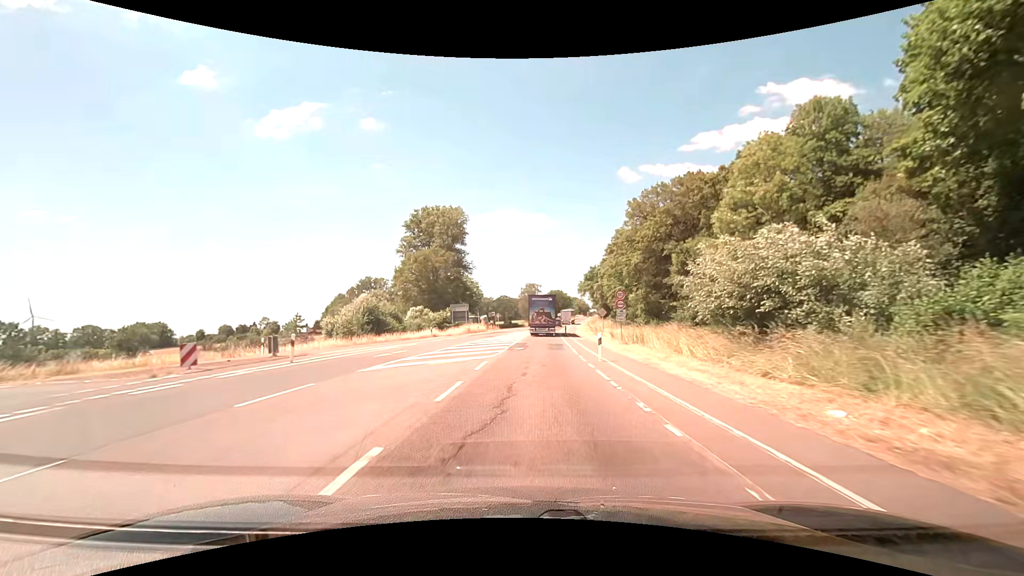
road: secondary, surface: asphalt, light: Day
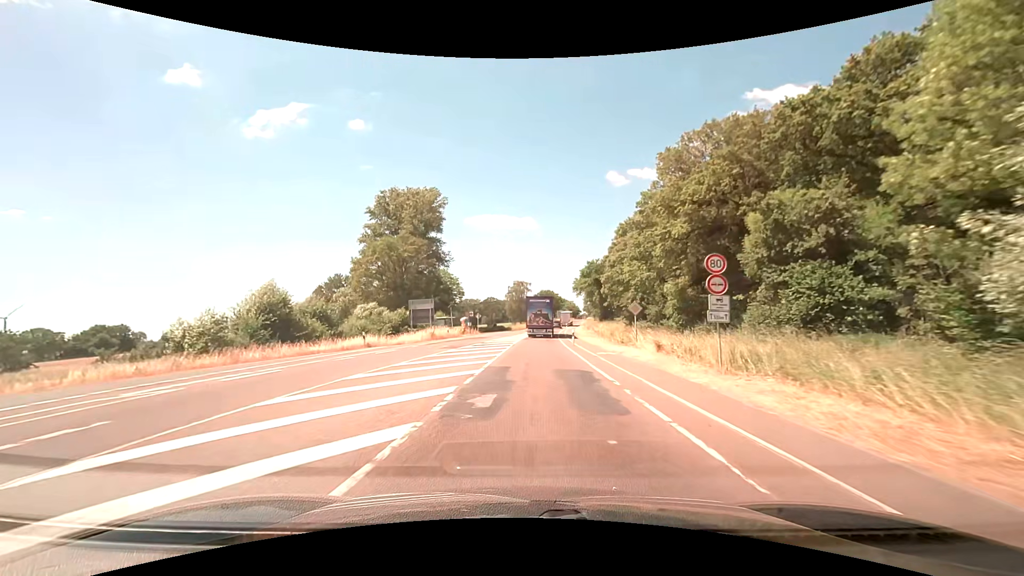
(+0.2, +18.1) m; +1°
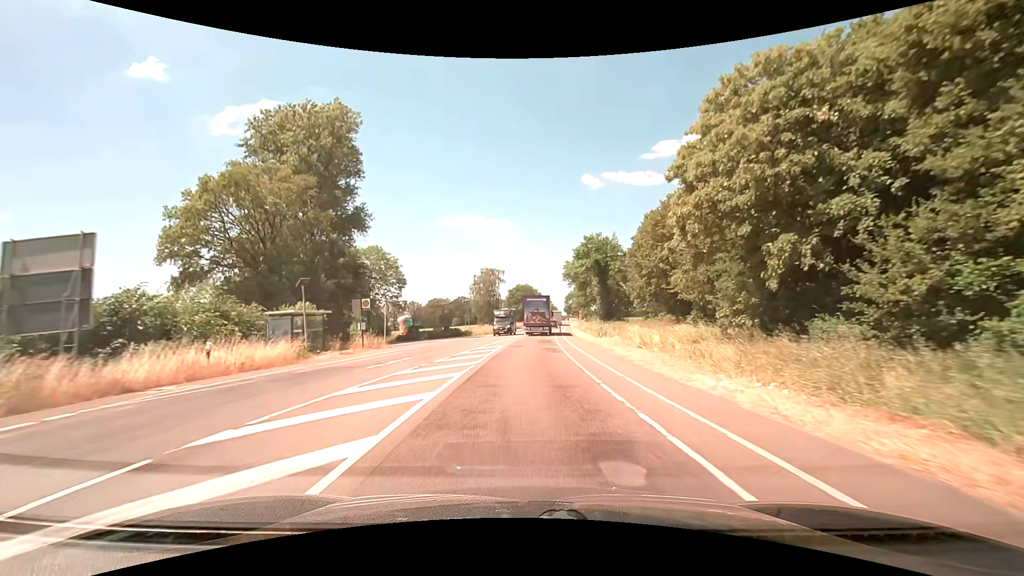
(+0.9, +36.6) m; +3°
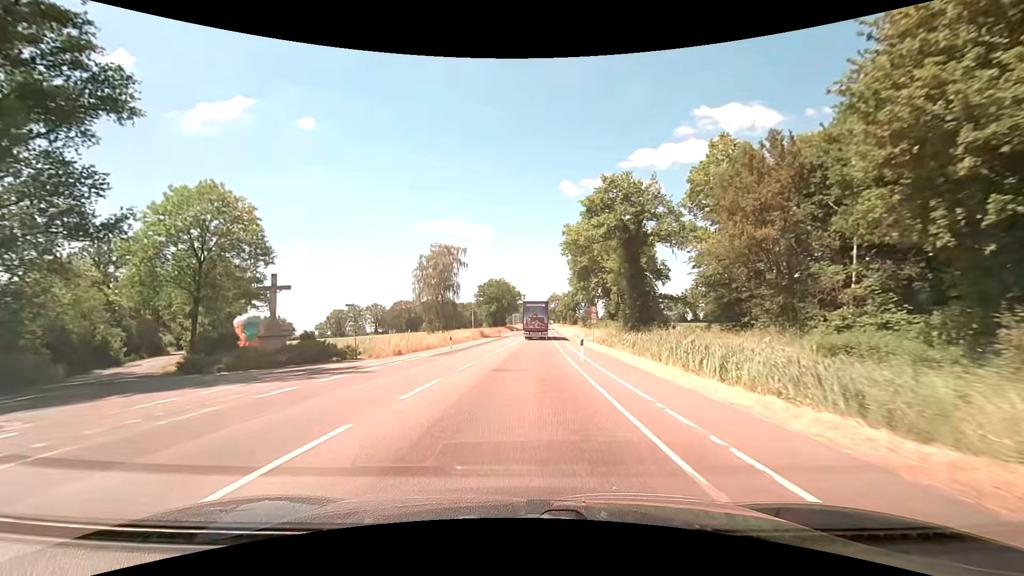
(+0.7, +37.2) m; +2°
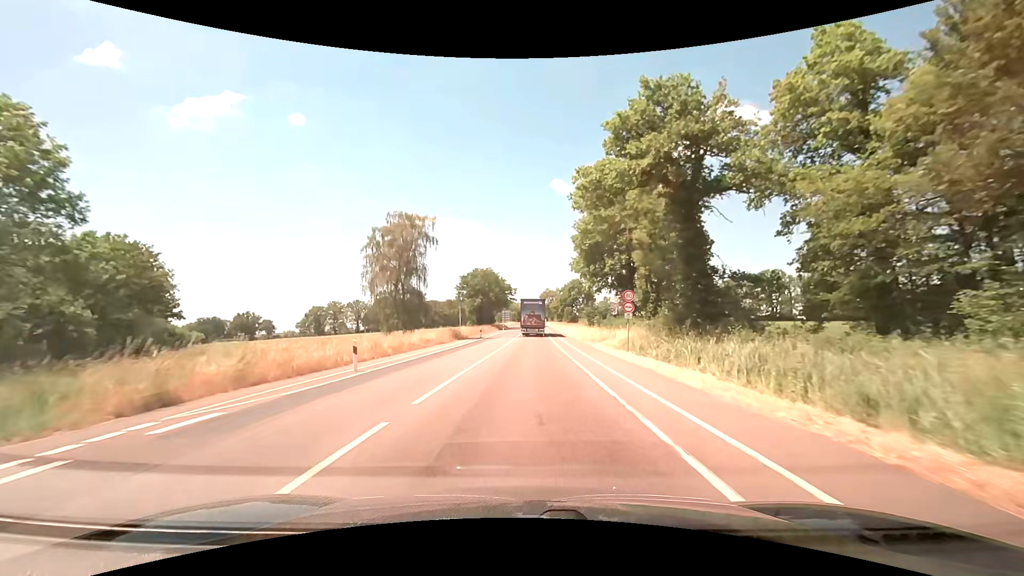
(+0.2, +18.5) m; +1°
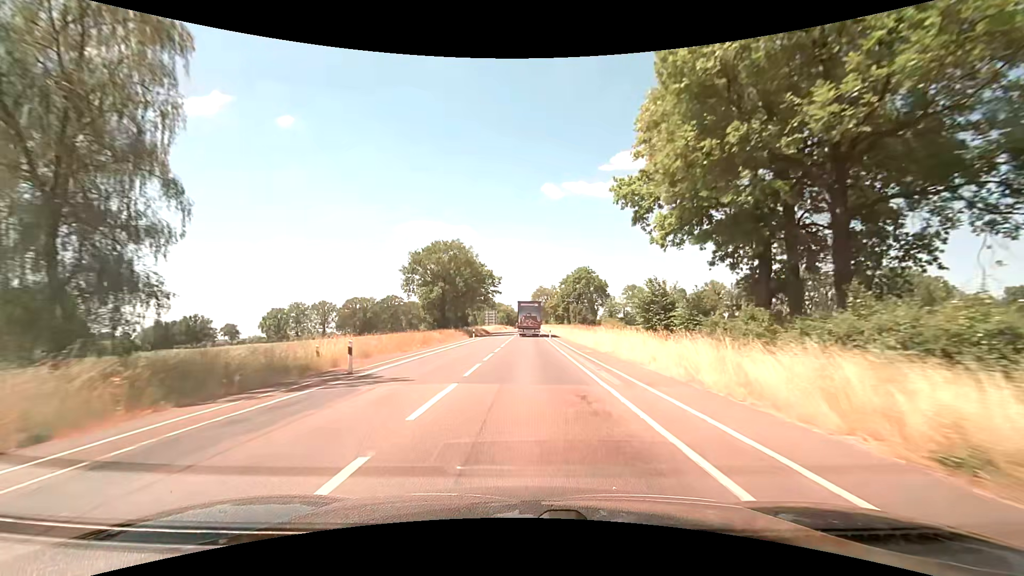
(+0.4, +38.4) m; +2°
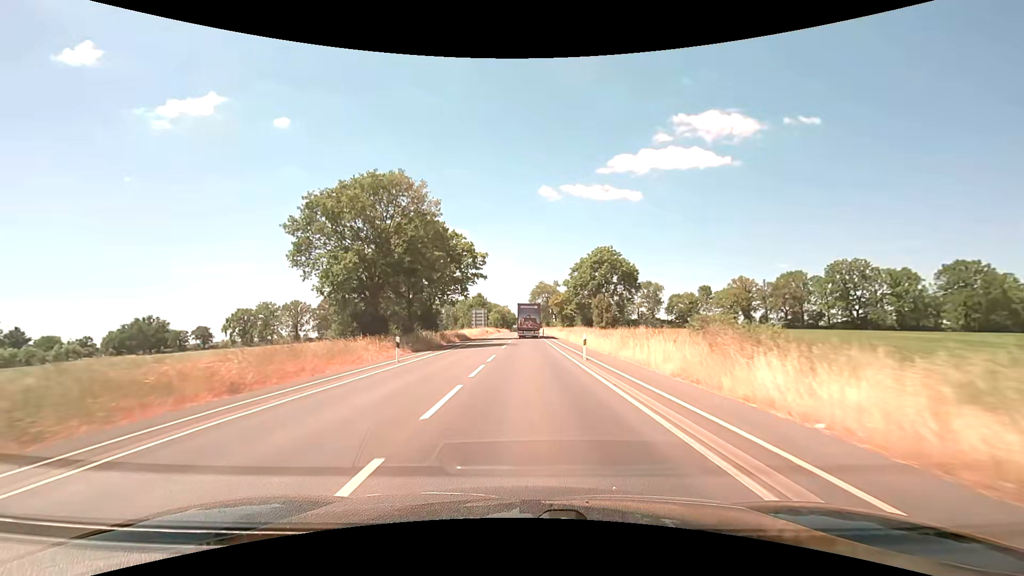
(-0.5, +30.8) m; -1°
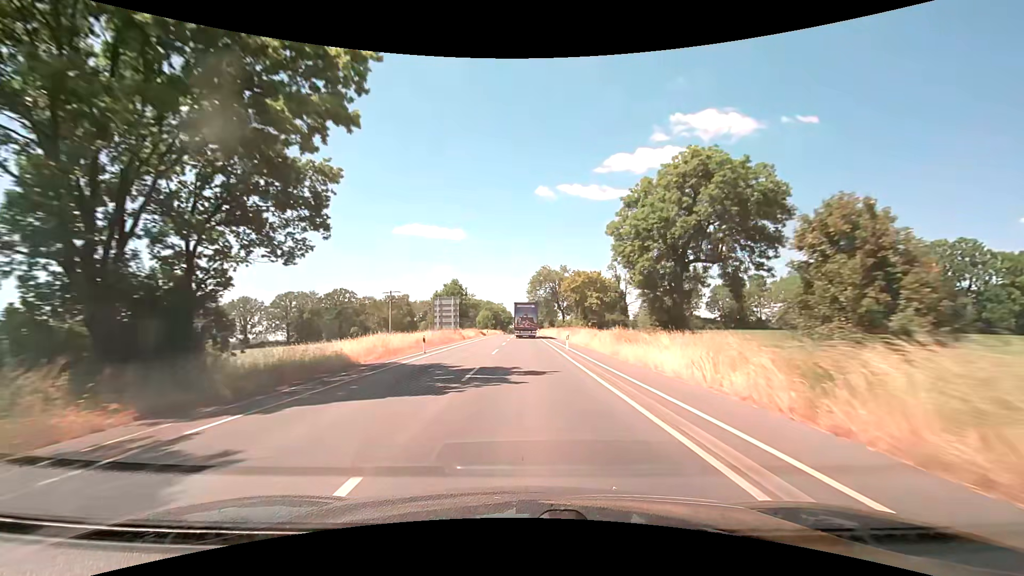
(+0.3, +43.5) m; 0°
(0, +10) (0, +20) (0, +30) (0, +40) (0, +50) (0, +60) (0, +70) (0, +80) (0, +90) (0, +100) m
